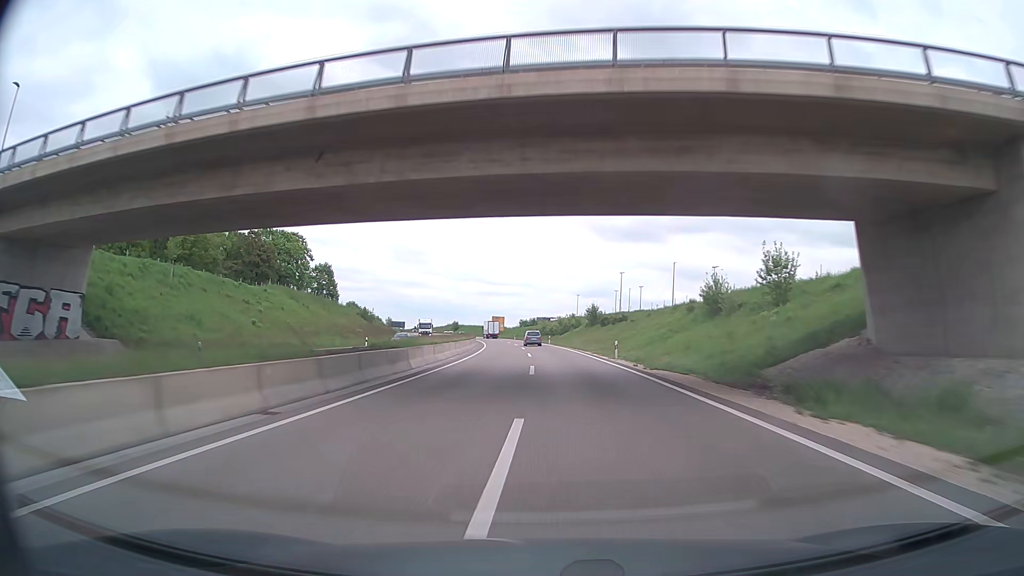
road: trunk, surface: asphalt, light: Day
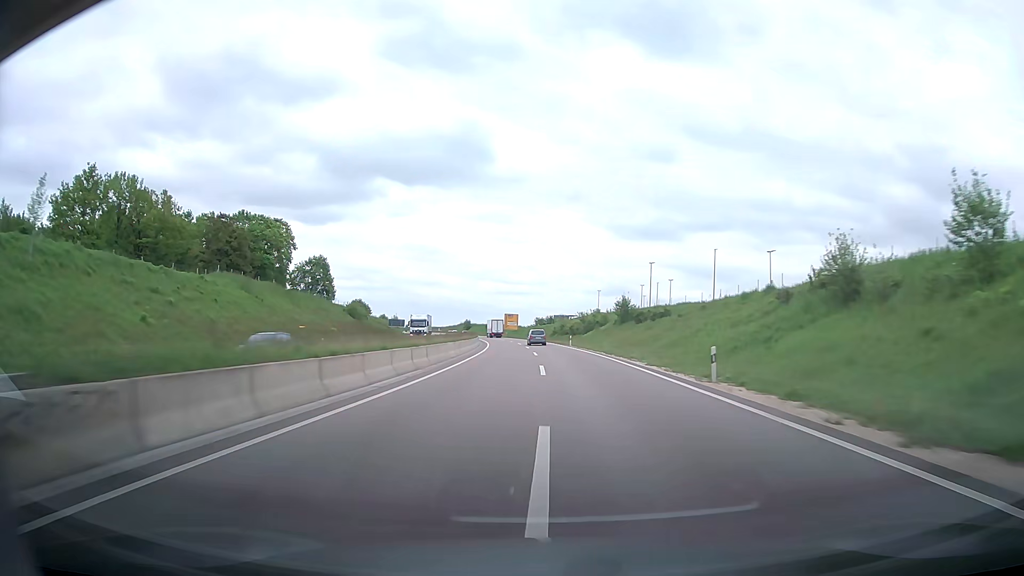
(-0.3, +18.9) m; -2°
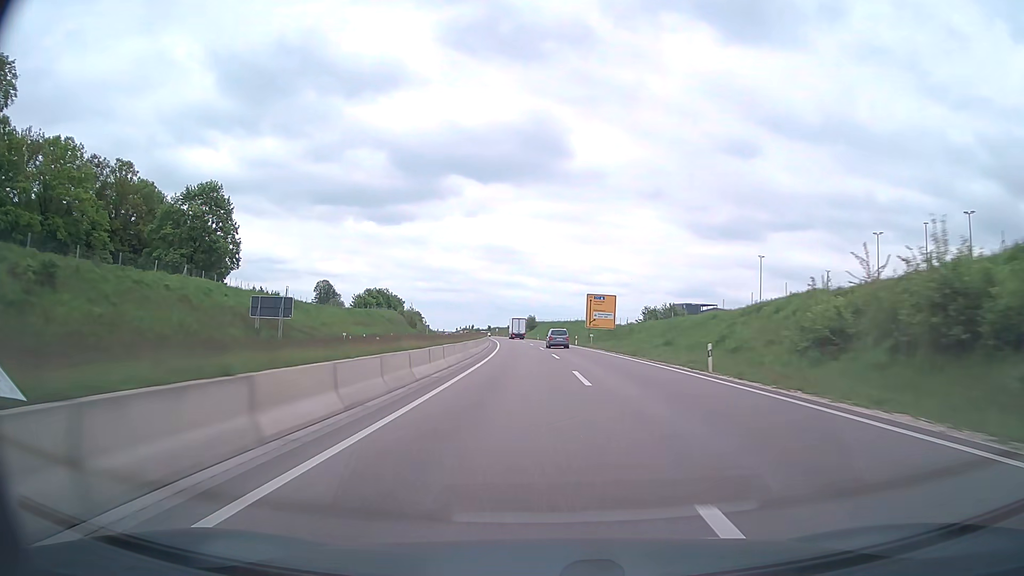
(-5.3, +94.4) m; -7°
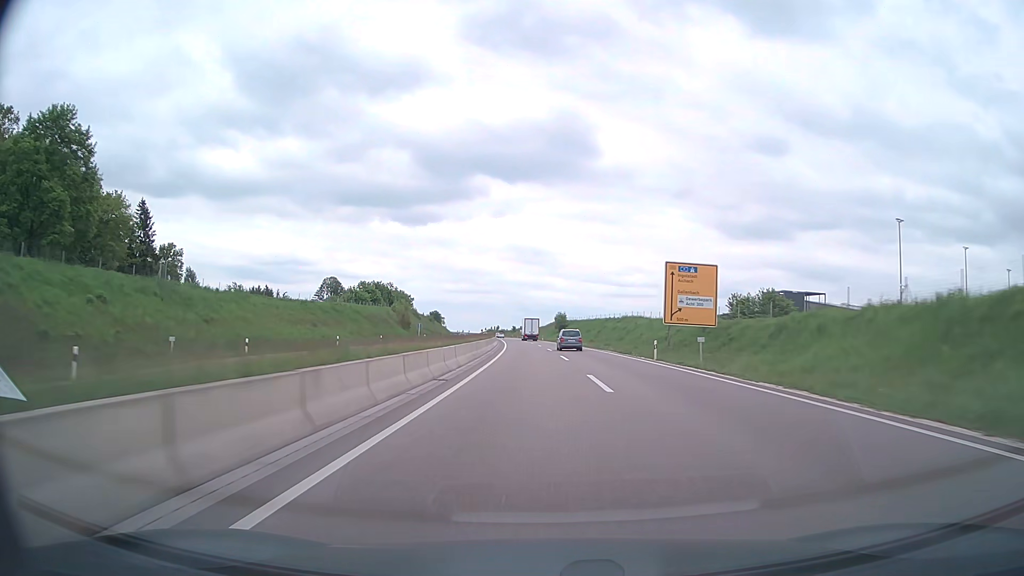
(-0.9, +37.8) m; -3°
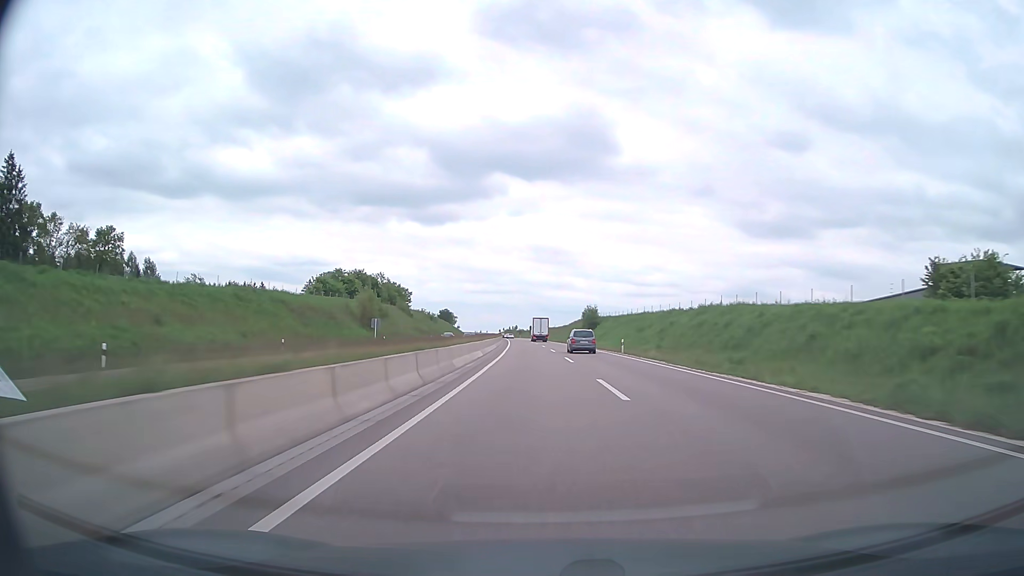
(-0.6, +37.8) m; -2°
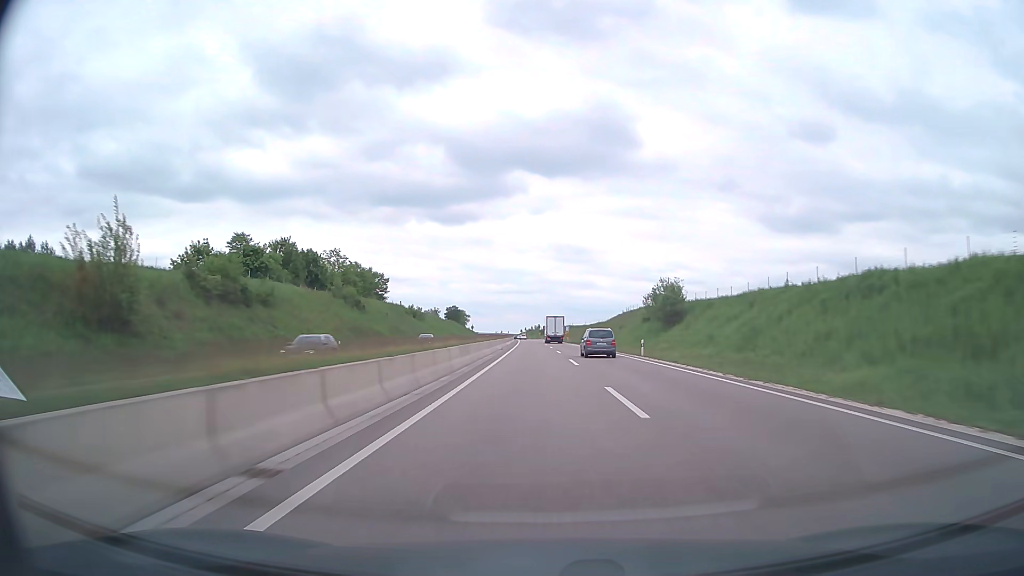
(-1.2, +56.8) m; -2°
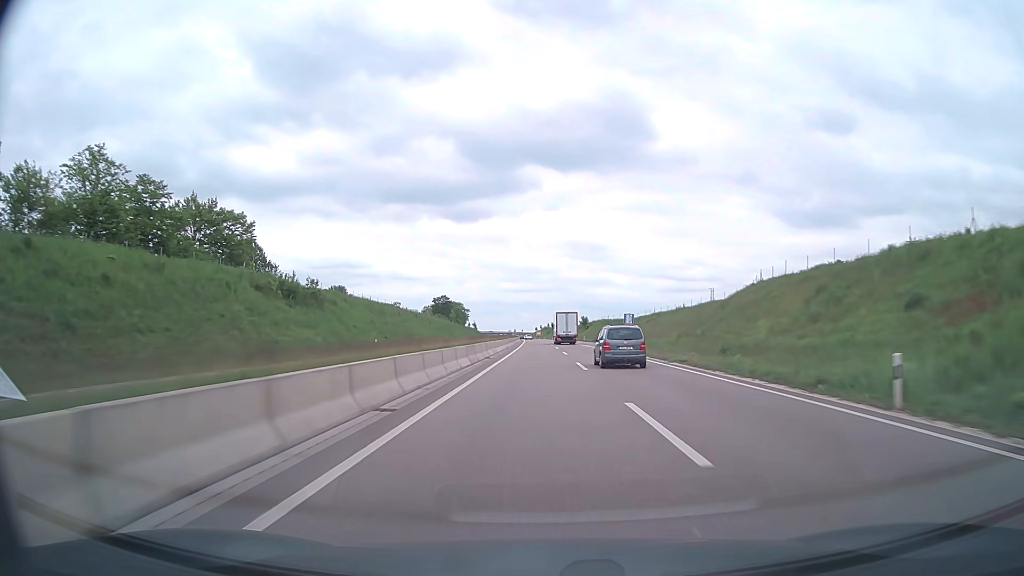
(-1.1, +76.0) m; -1°
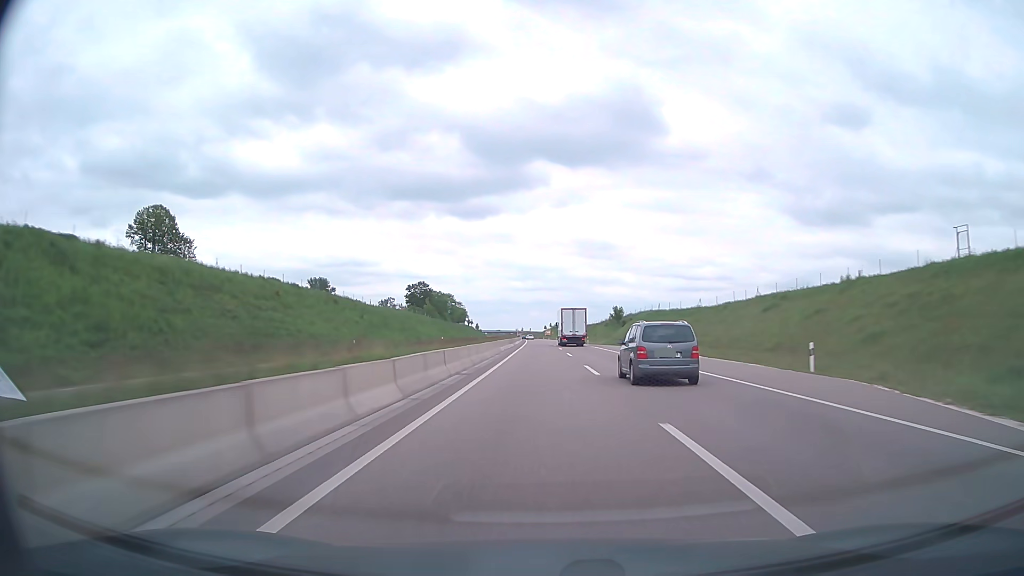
(-0.4, +57.1) m; -1°
(0, +10) (0, +20) (0, +30) (0, +40) (0, +50) (0, +60) (-1, +70) (-1, +80) (-1, +90) (-1, +100) m
